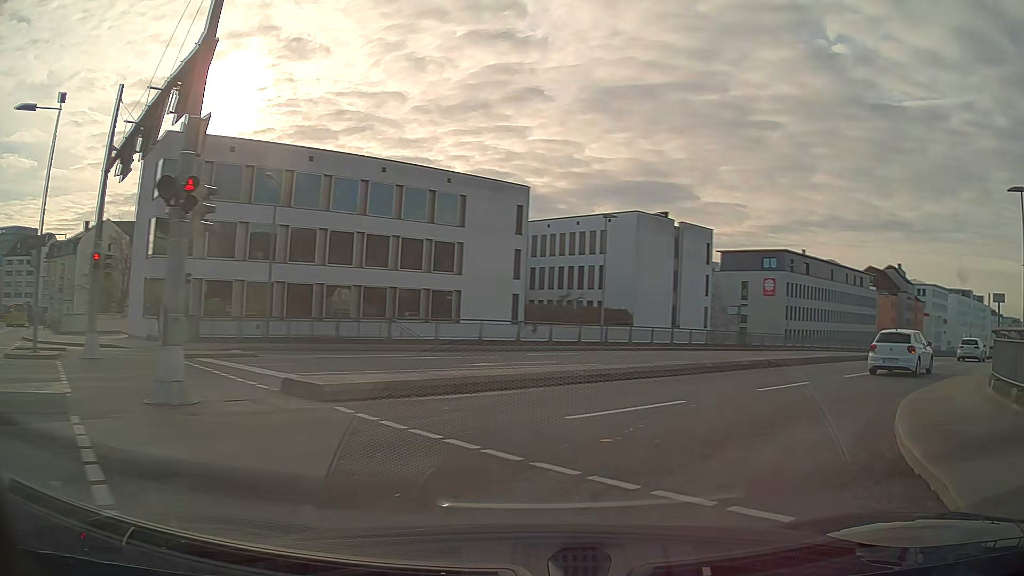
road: primary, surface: asphalt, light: Day
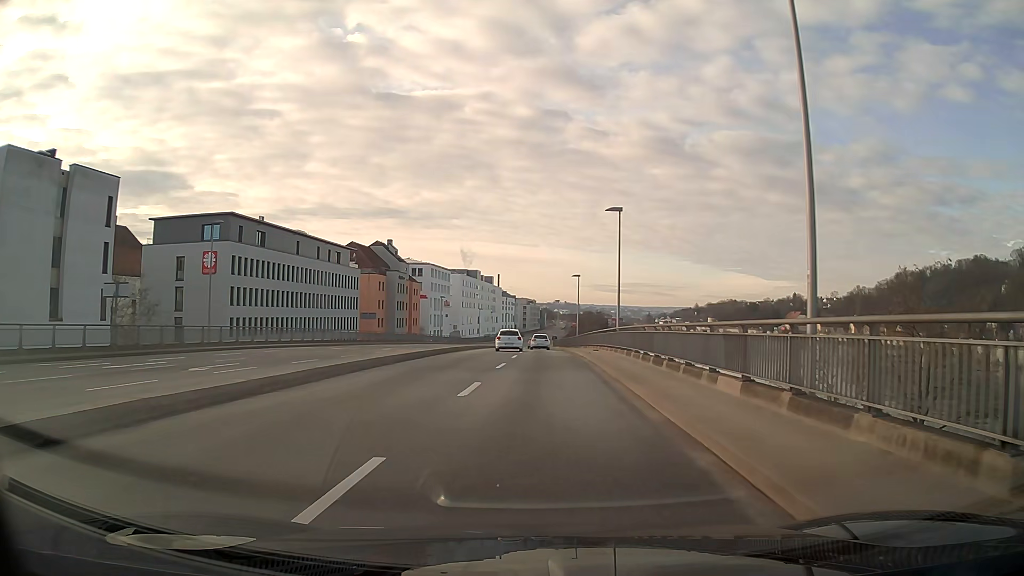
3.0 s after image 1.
(+9.8, +20.0) m; +37°
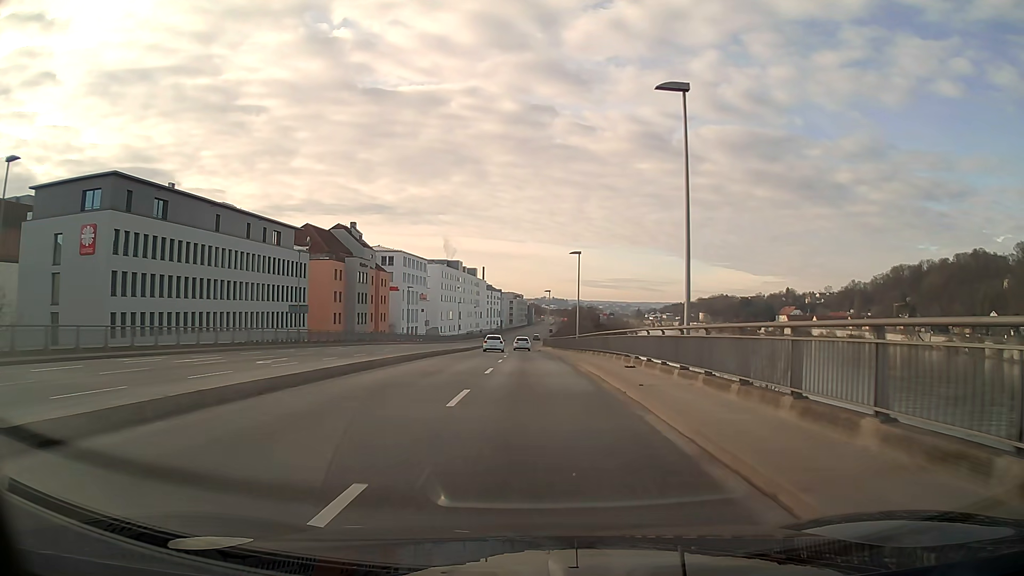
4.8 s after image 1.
(+0.2, +19.5) m; +1°
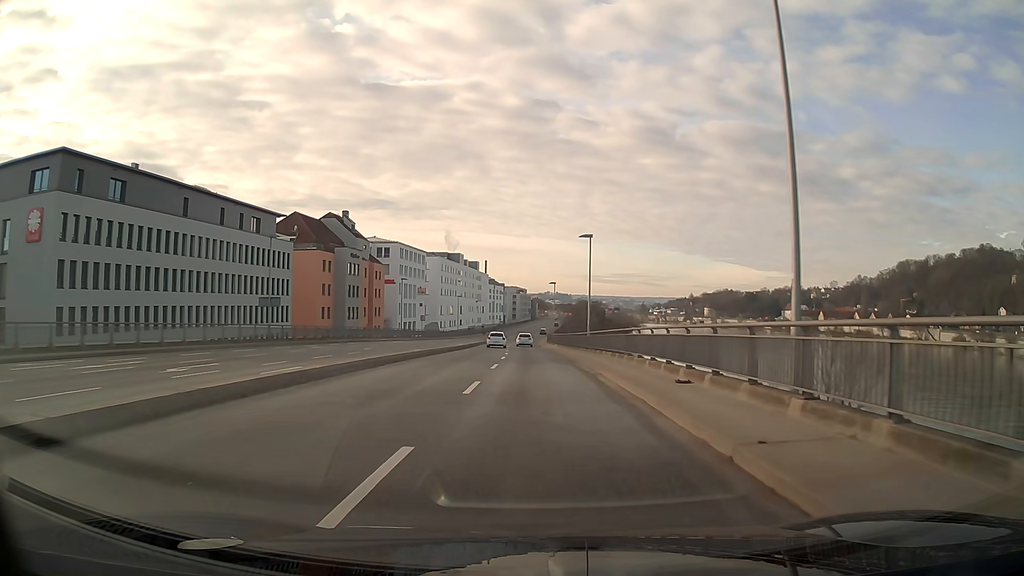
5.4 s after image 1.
(0.0, +7.3) m; 0°
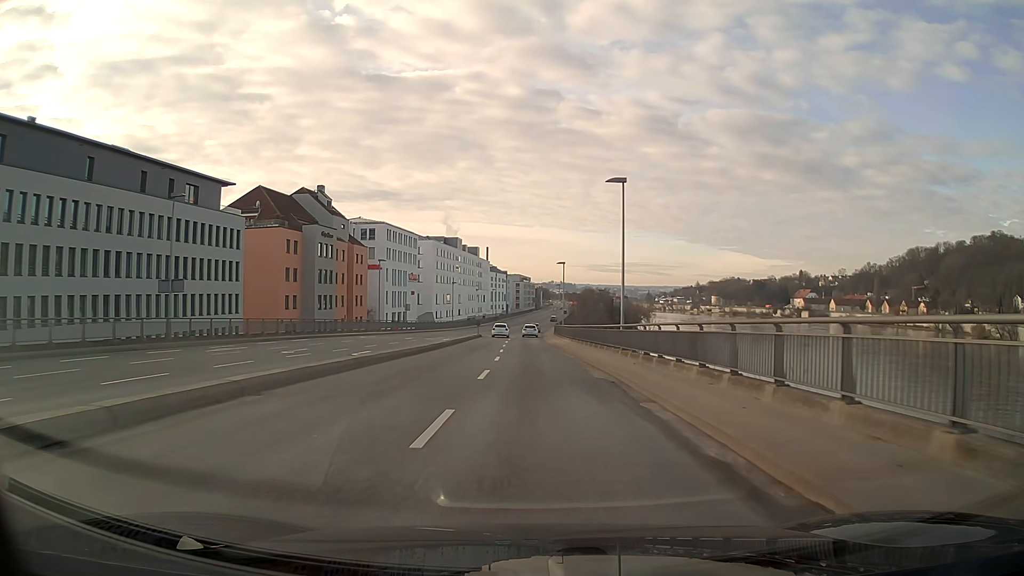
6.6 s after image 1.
(0.0, +15.2) m; 0°
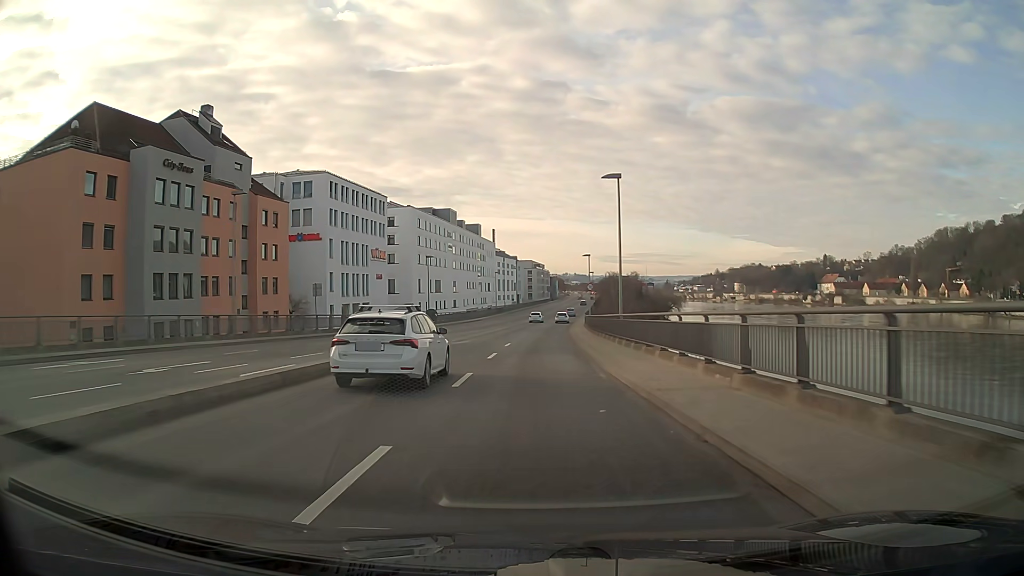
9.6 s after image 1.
(-0.3, +39.4) m; -1°
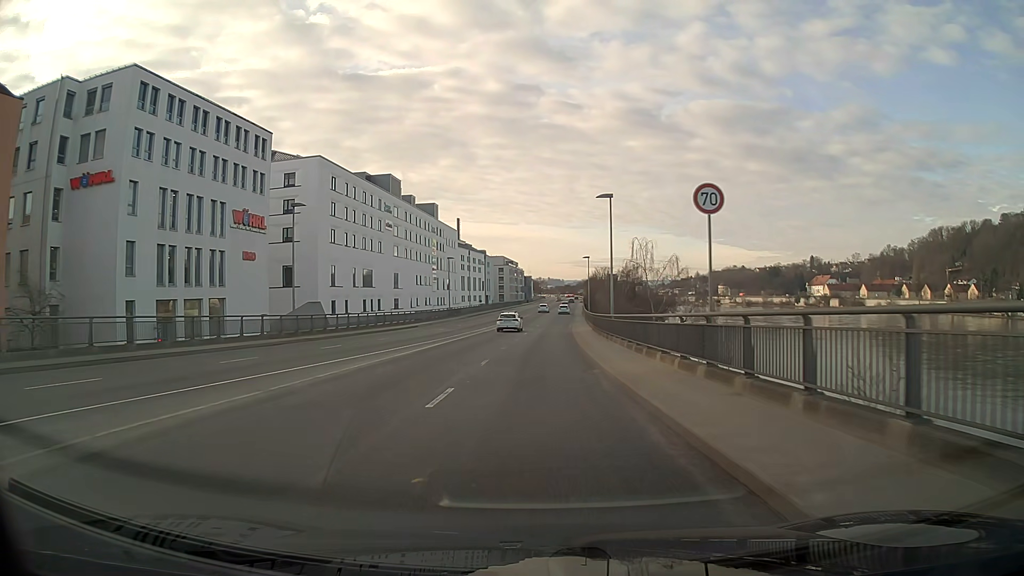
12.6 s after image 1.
(+0.6, +38.8) m; +2°
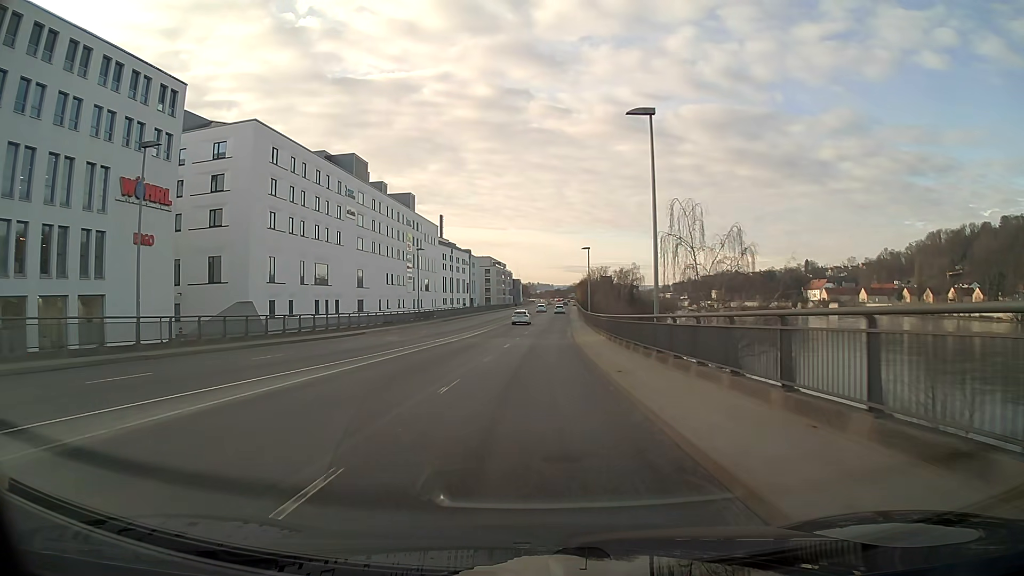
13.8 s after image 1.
(+0.1, +16.3) m; +1°
